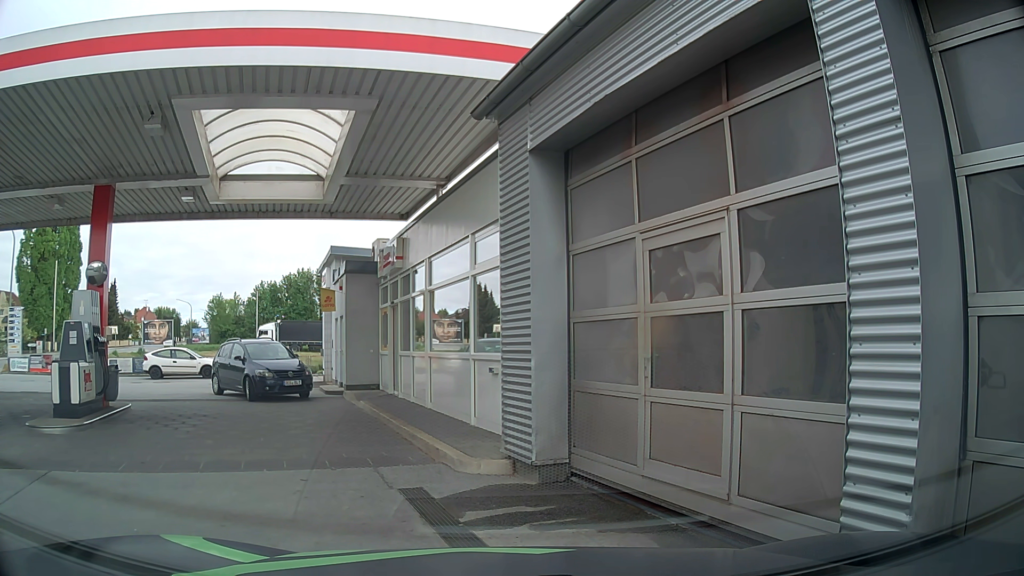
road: service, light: Day
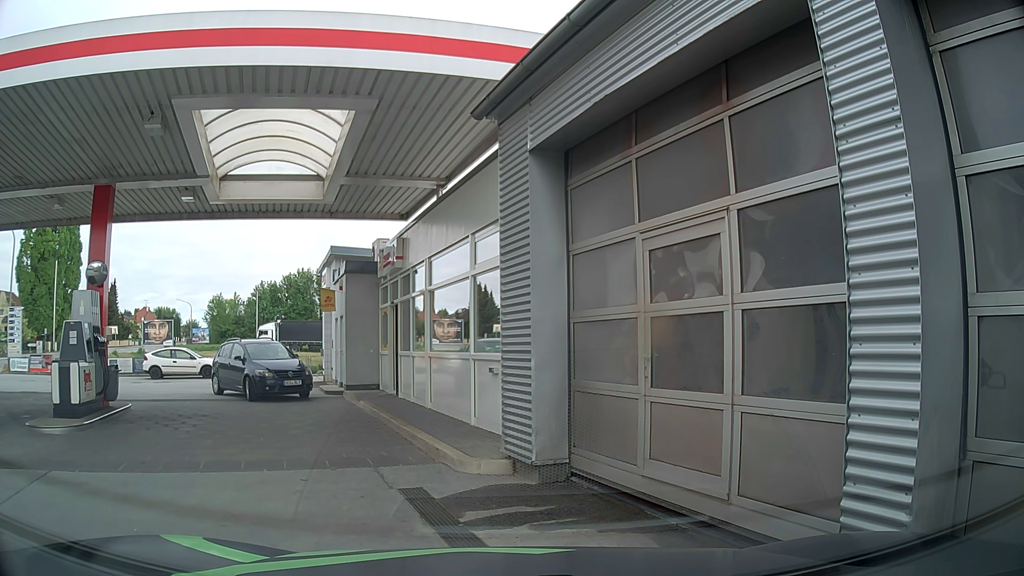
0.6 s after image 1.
(0.0, 0.0) m; 0°
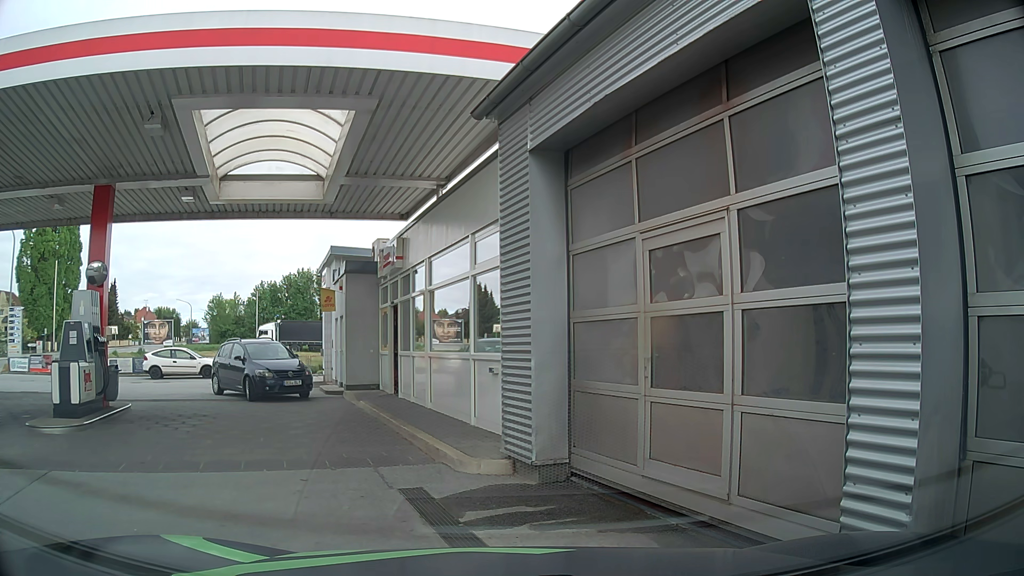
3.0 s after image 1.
(0.0, 0.0) m; 0°
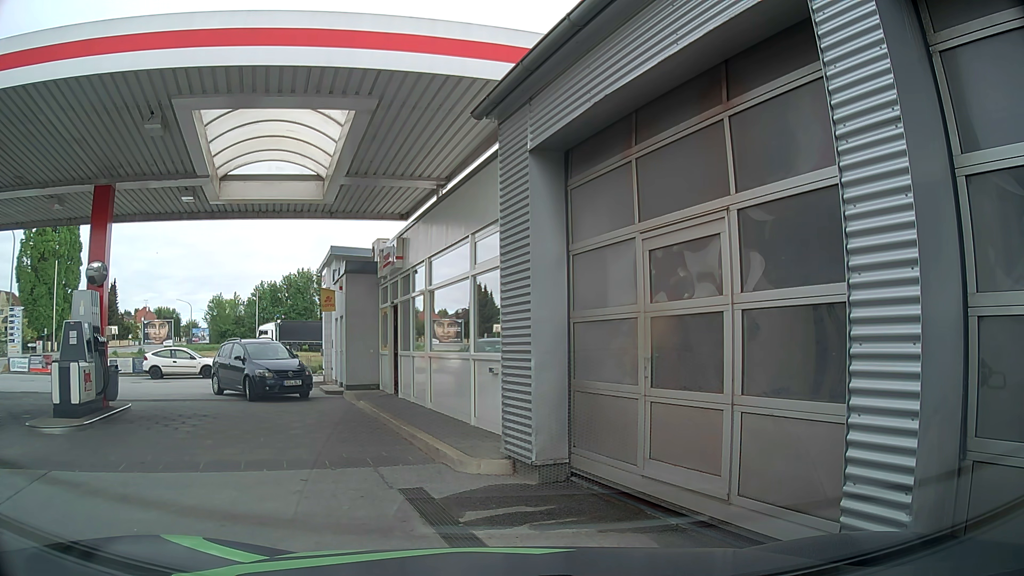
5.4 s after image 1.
(0.0, 0.0) m; 0°
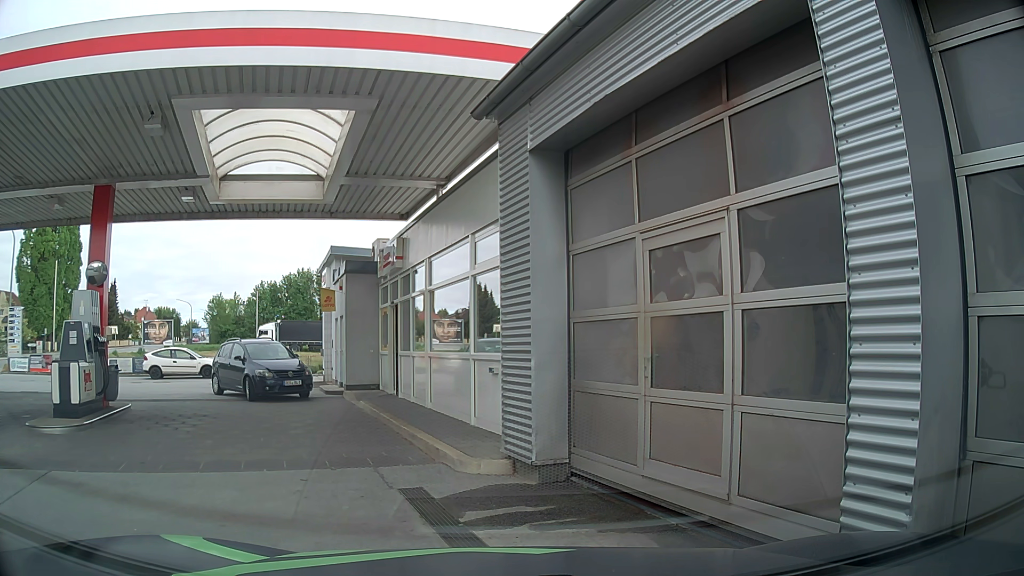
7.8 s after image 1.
(0.0, 0.0) m; 0°
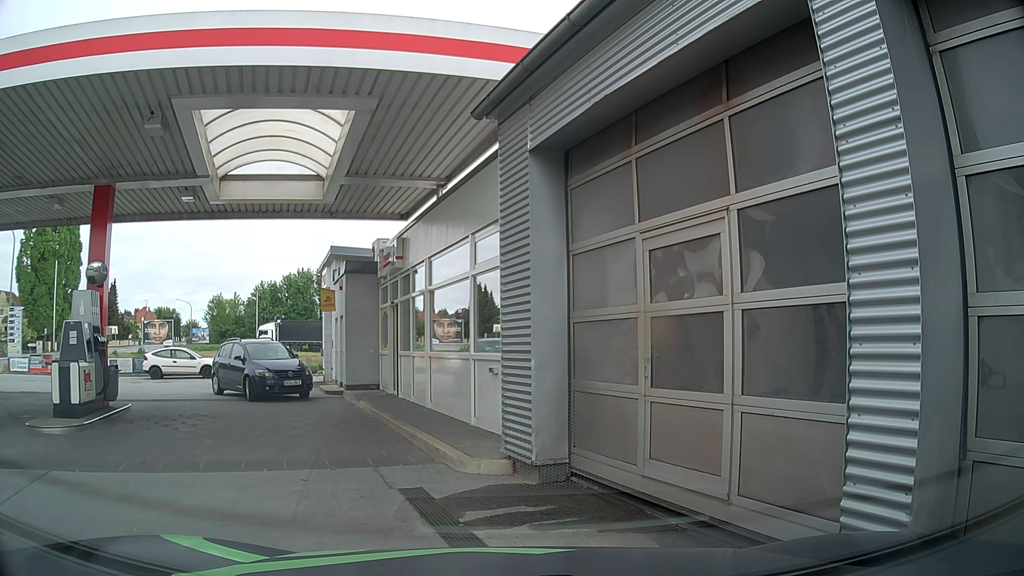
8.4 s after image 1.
(0.0, 0.0) m; 0°
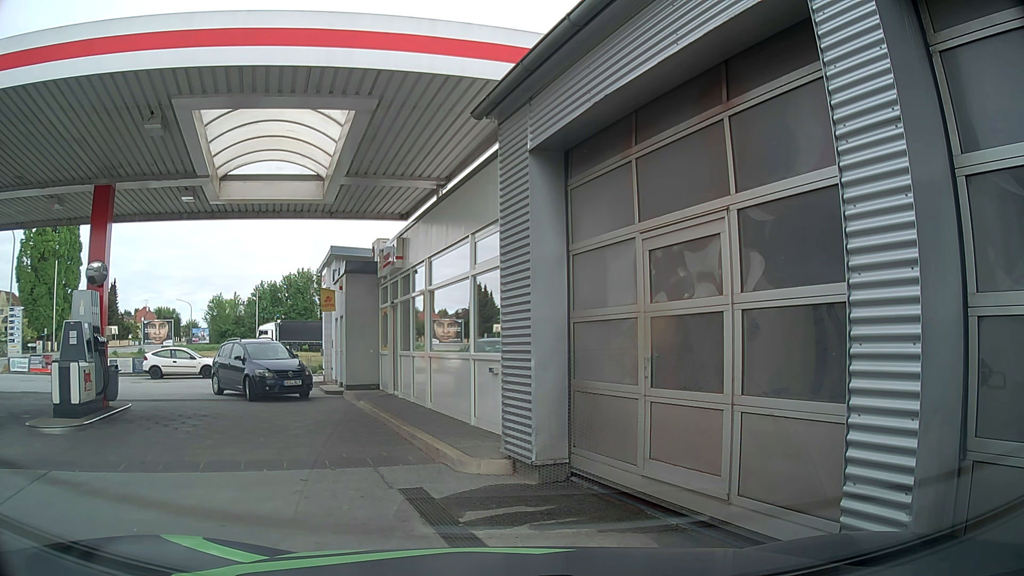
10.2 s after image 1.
(0.0, 0.0) m; 0°
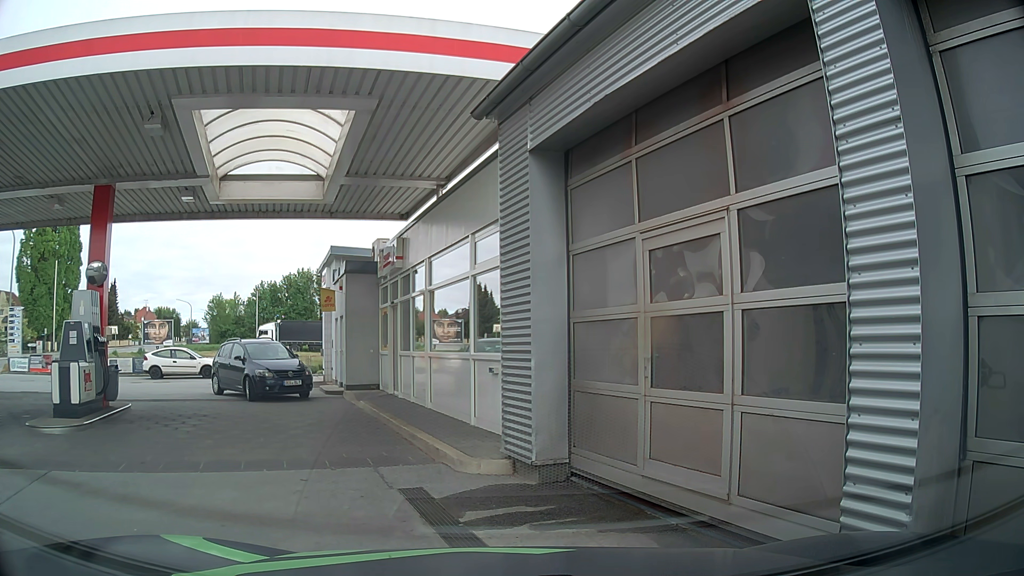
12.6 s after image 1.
(0.0, 0.0) m; 0°
